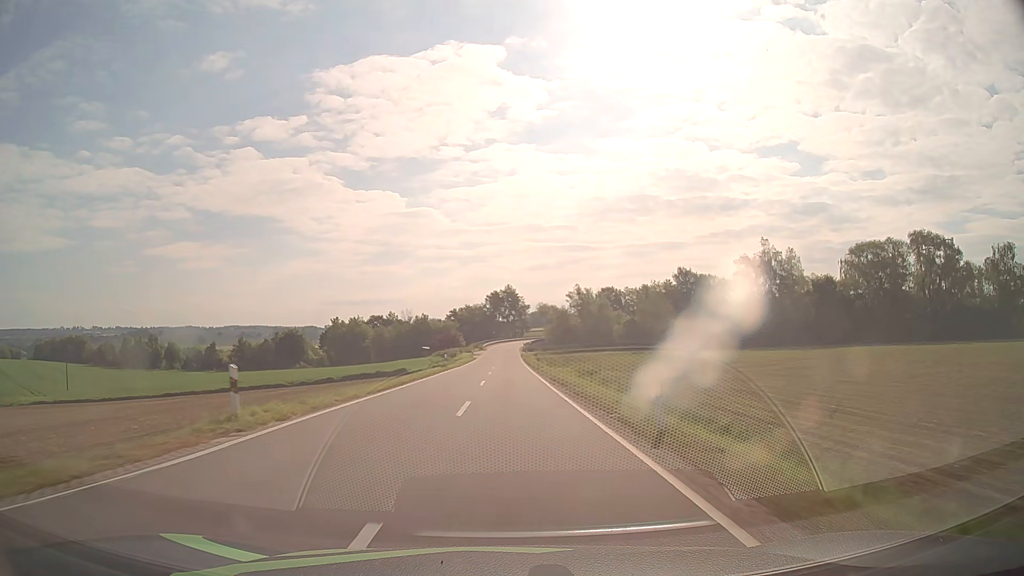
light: Day
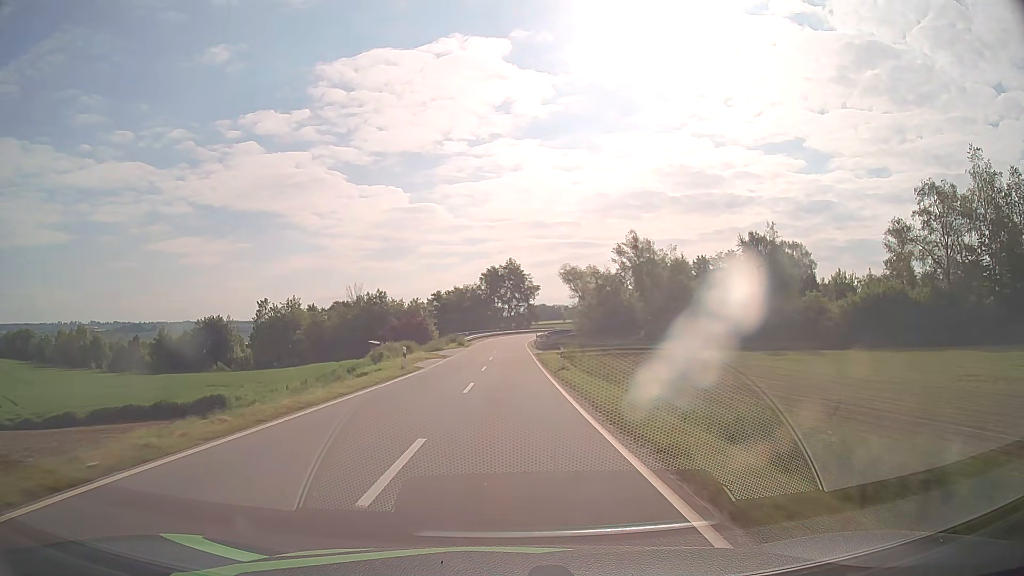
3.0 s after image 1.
(+0.1, +56.7) m; 0°
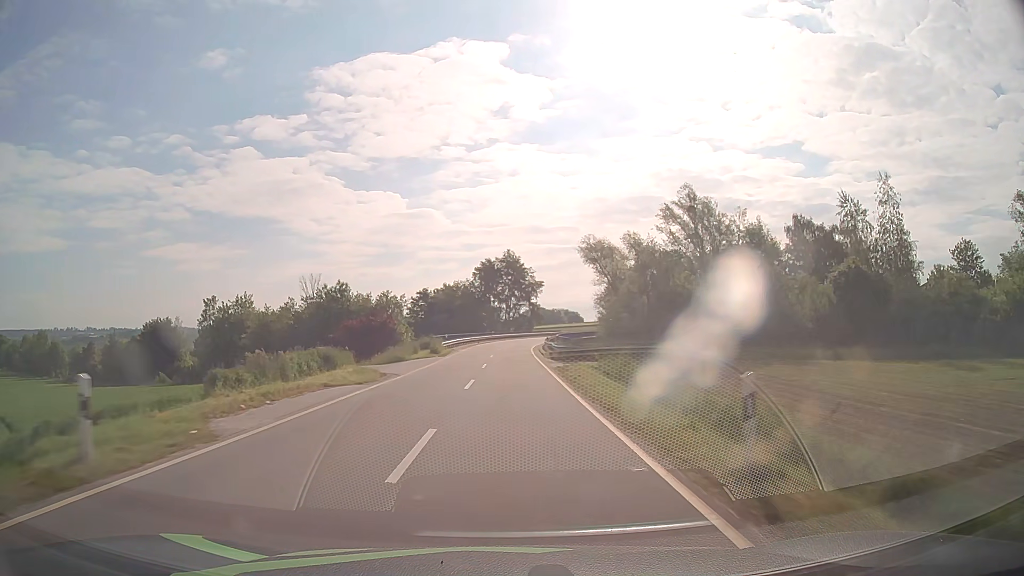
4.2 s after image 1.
(0.0, +23.4) m; 0°
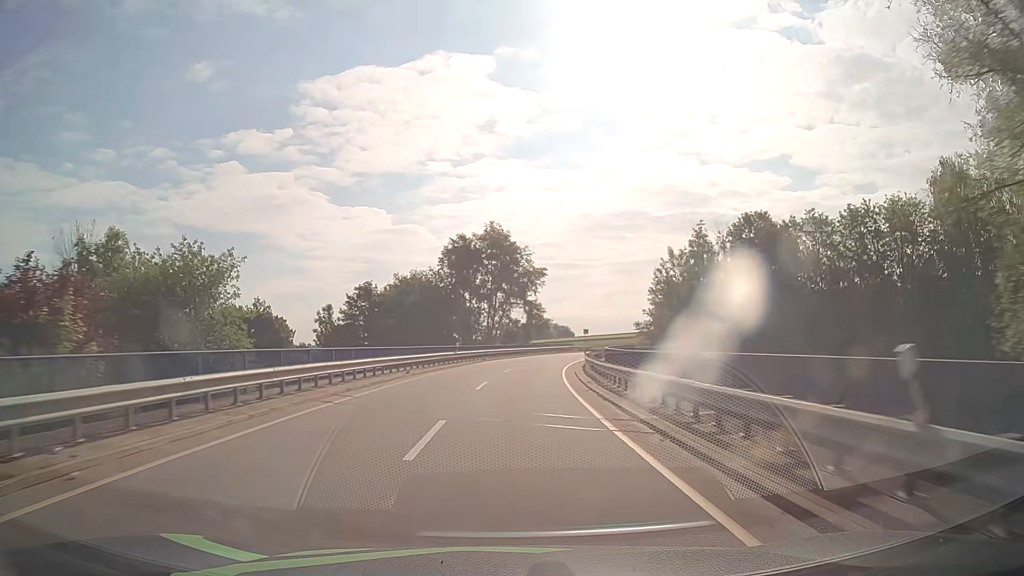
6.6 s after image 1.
(+0.2, +47.6) m; +1°
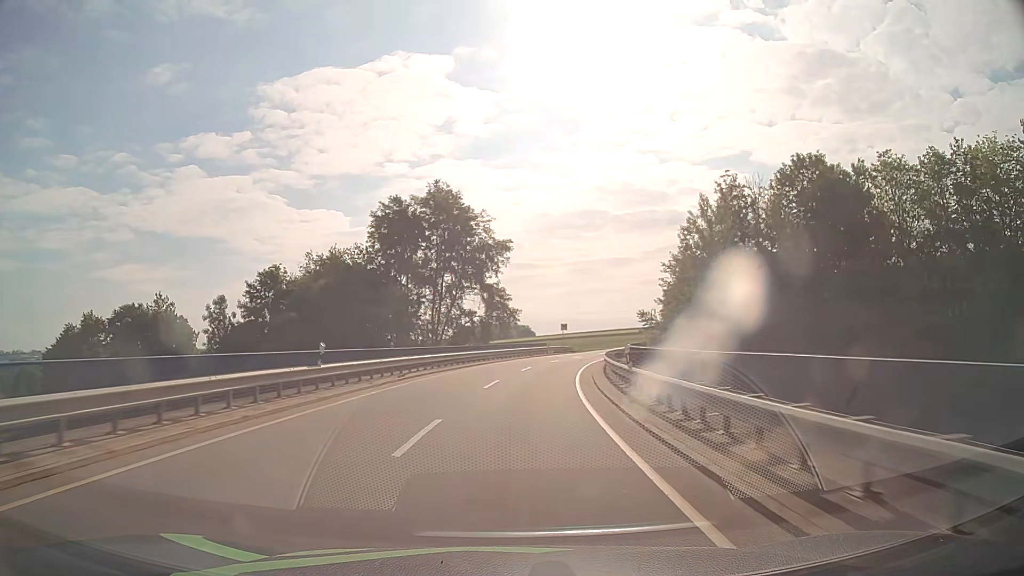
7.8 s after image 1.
(+0.7, +23.9) m; +4°
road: tertiary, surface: asphalt
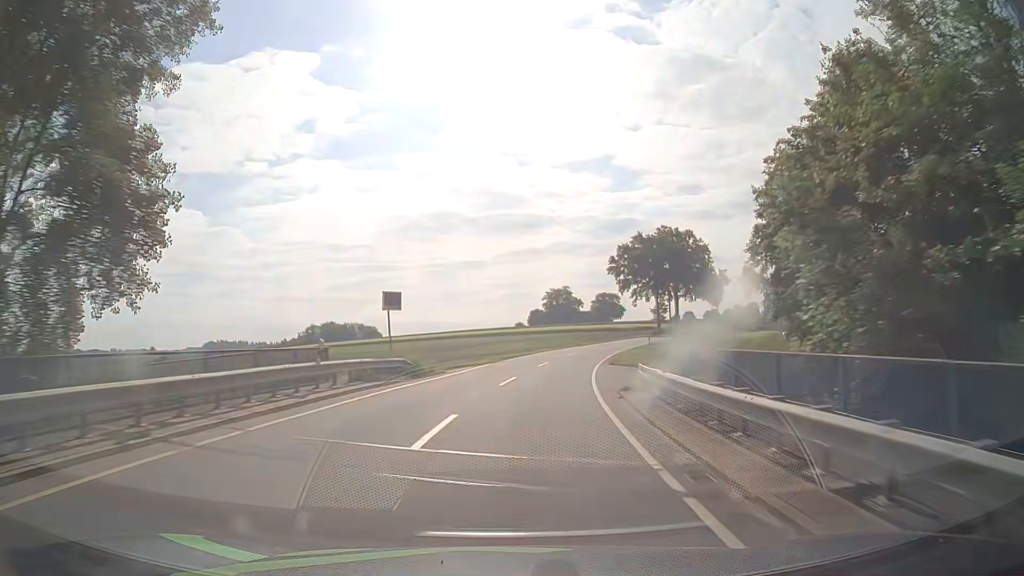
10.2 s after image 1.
(+4.7, +47.6) m; +12°
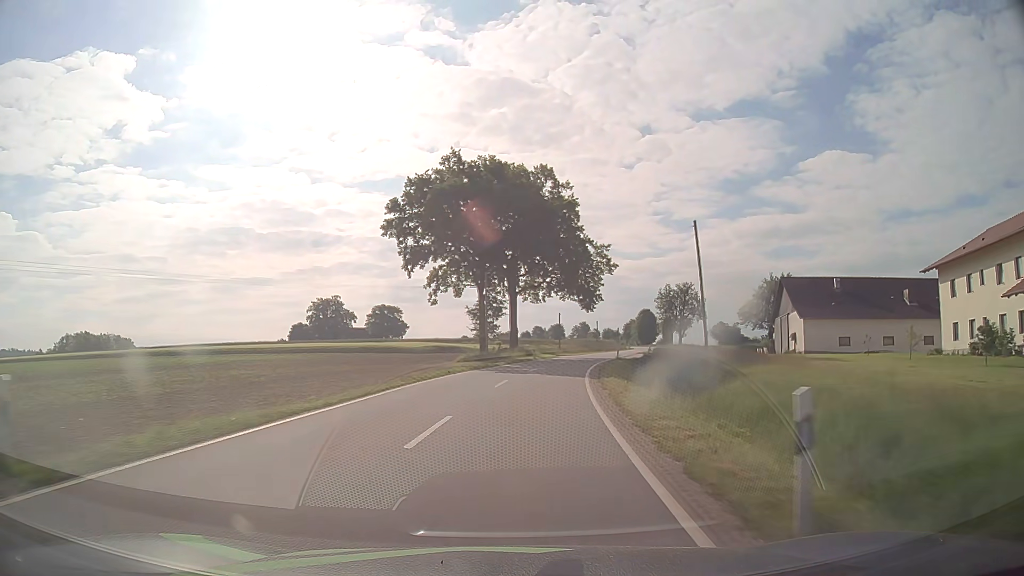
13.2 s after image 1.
(+9.6, +59.2) m; +18°
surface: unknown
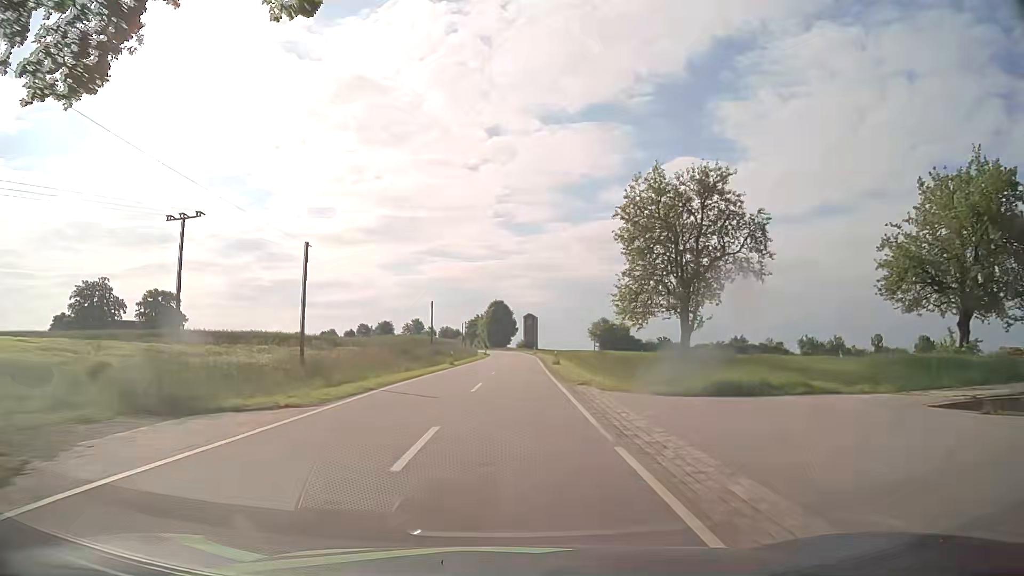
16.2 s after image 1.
(+8.6, +61.6) m; +14°
(0, +10) (0, +20) (+1, +30) (+1, +40) (+1, +50) (+2, +60) (+2, +70) (+2, +80) (+2, +90) (+2, +100) m
